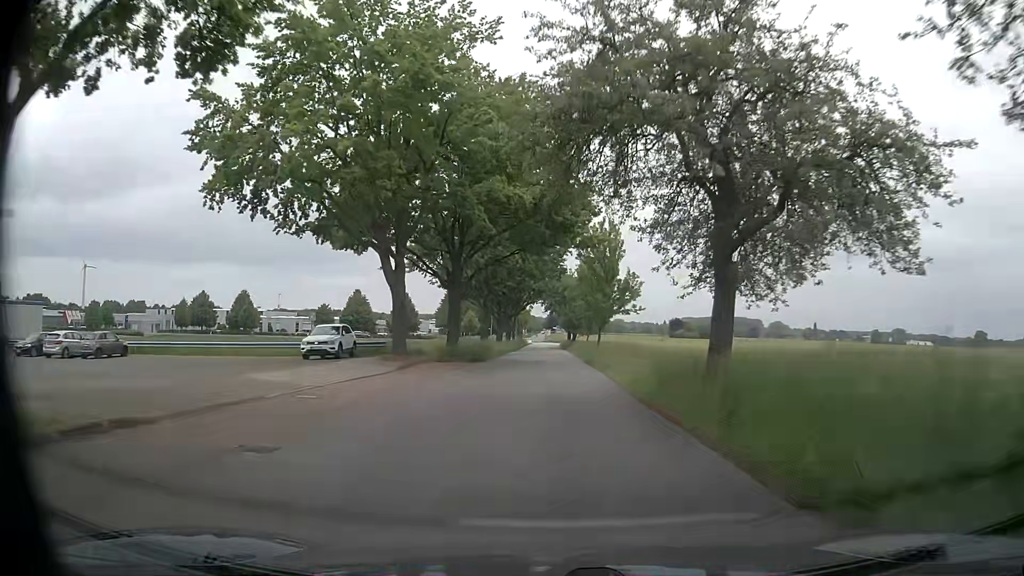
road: unclassified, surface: asphalt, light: Day
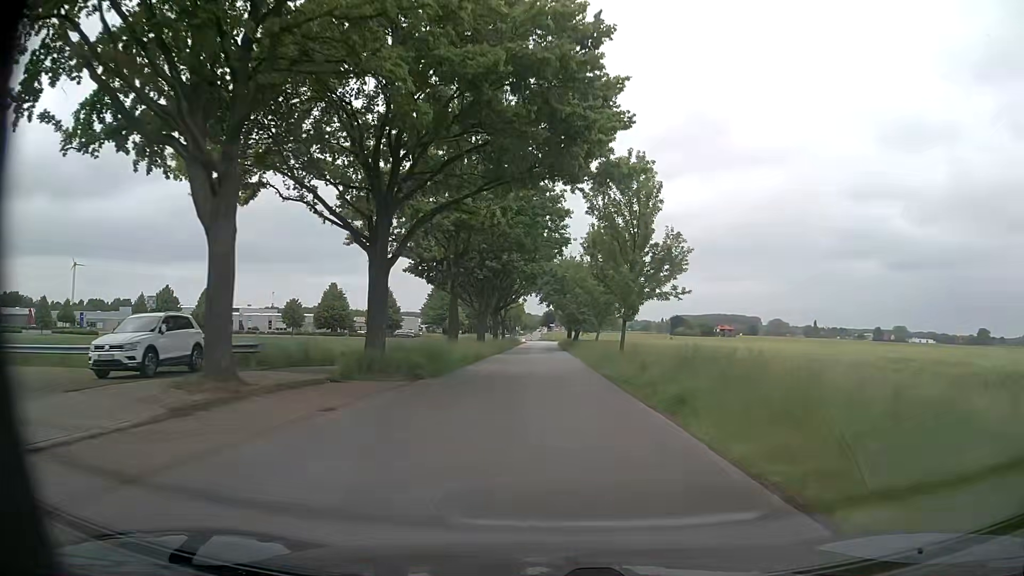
(+0.2, +15.8) m; +1°
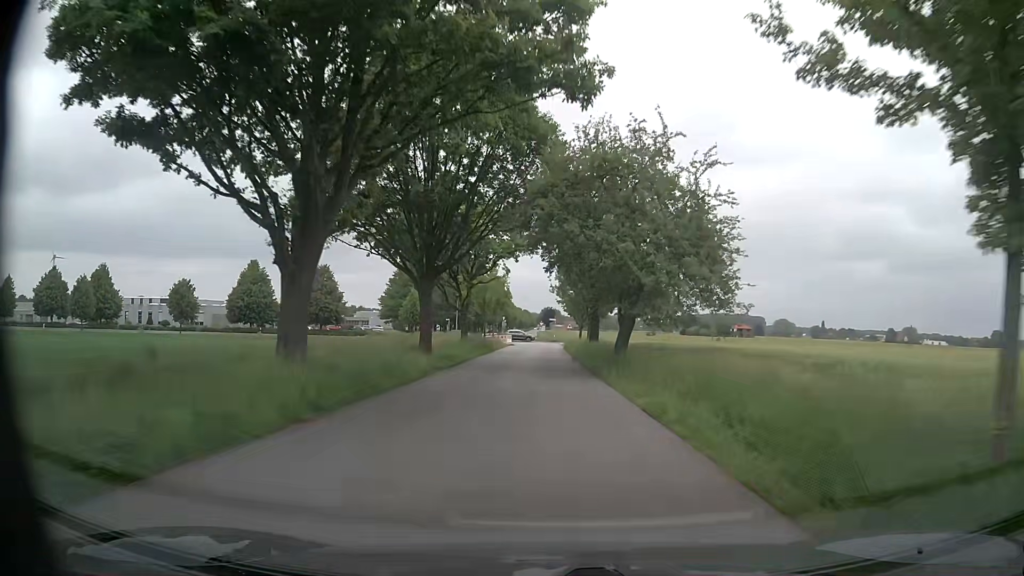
(-0.2, +40.8) m; 0°
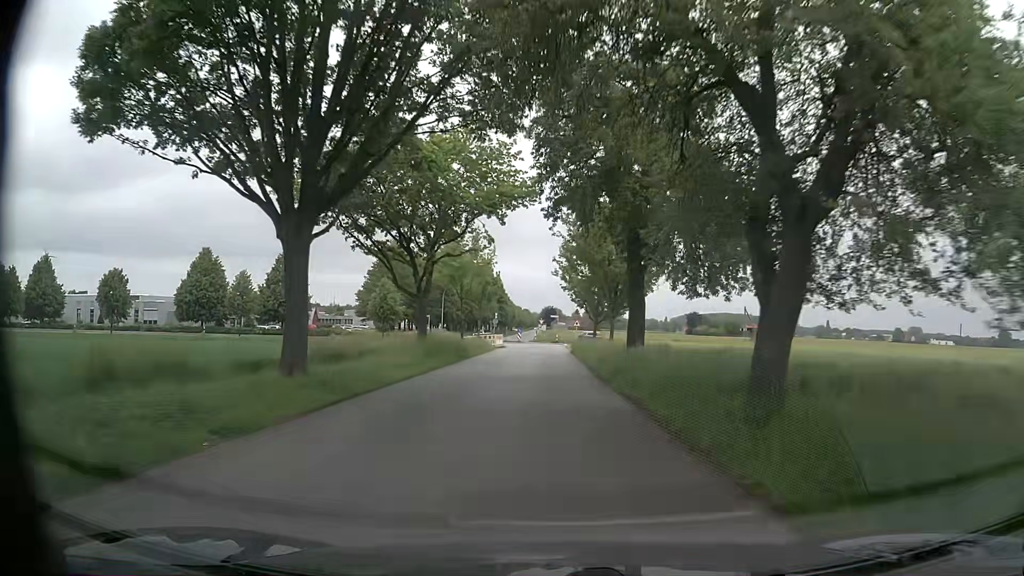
(0.0, +16.4) m; 0°
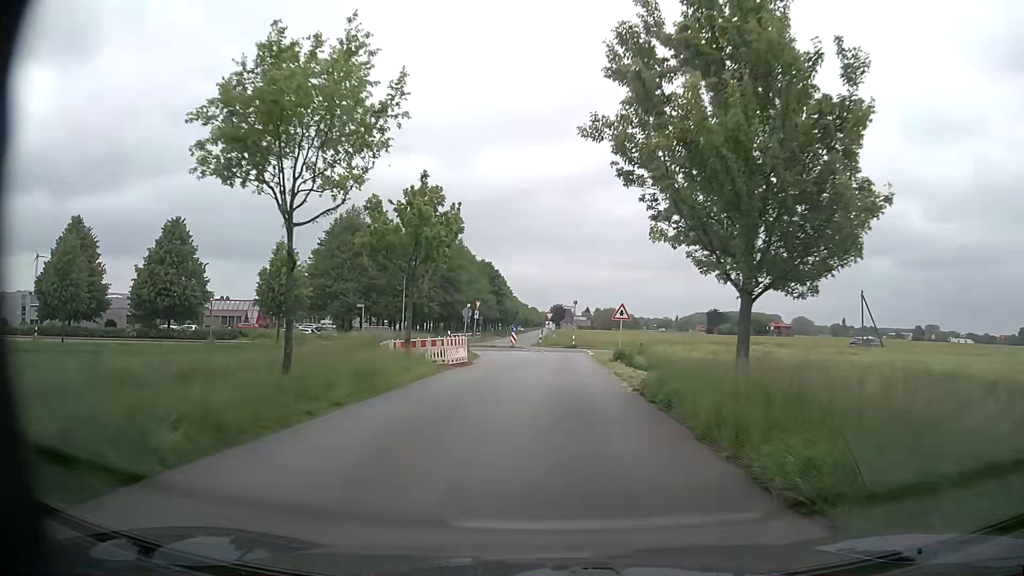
(-0.5, +30.6) m; -2°
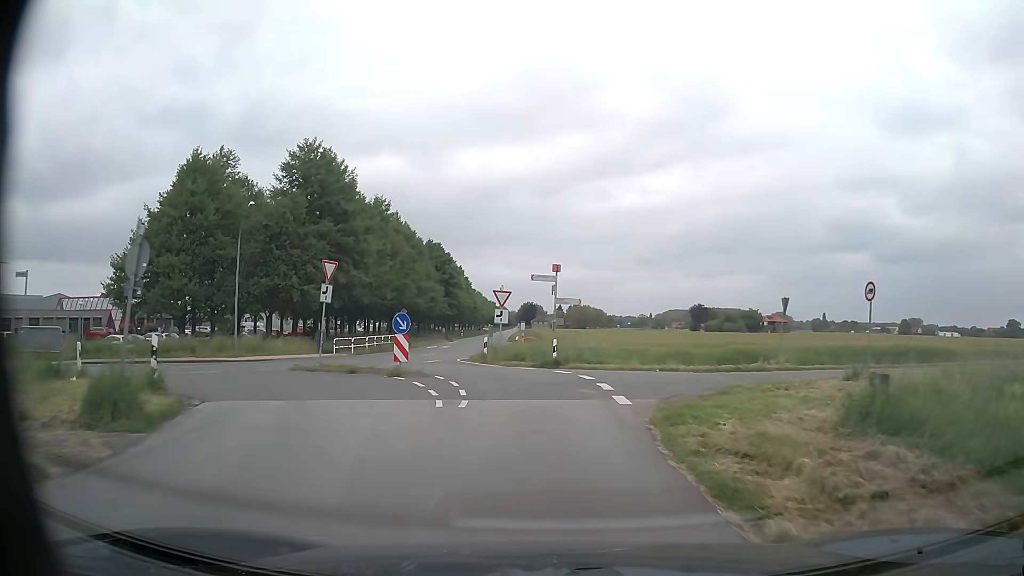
(+1.0, +30.7) m; +4°
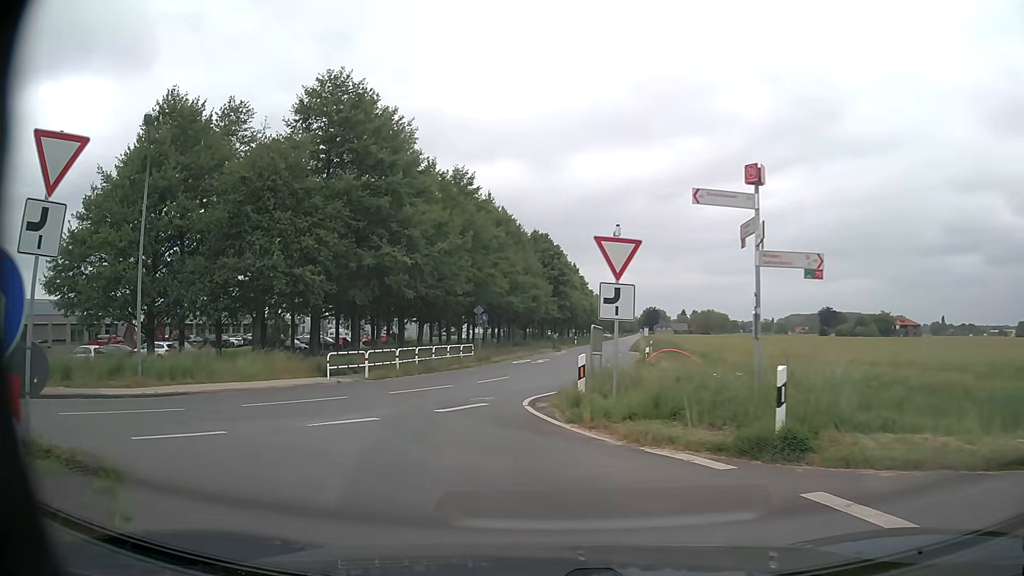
(-0.9, +16.8) m; -10°
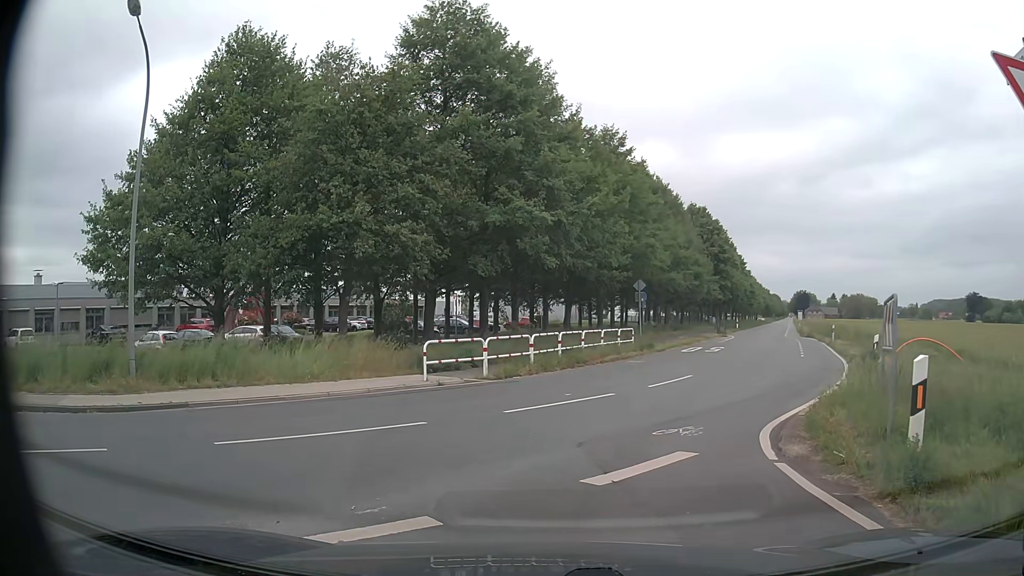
(-0.8, +7.0) m; -11°
(+1, +10) (+5, +19) (+8, +28) (+11, +38) (+14, +47) (+17, +57) (+20, +66) (+24, +76) (+27, +85) (+30, +95) m
